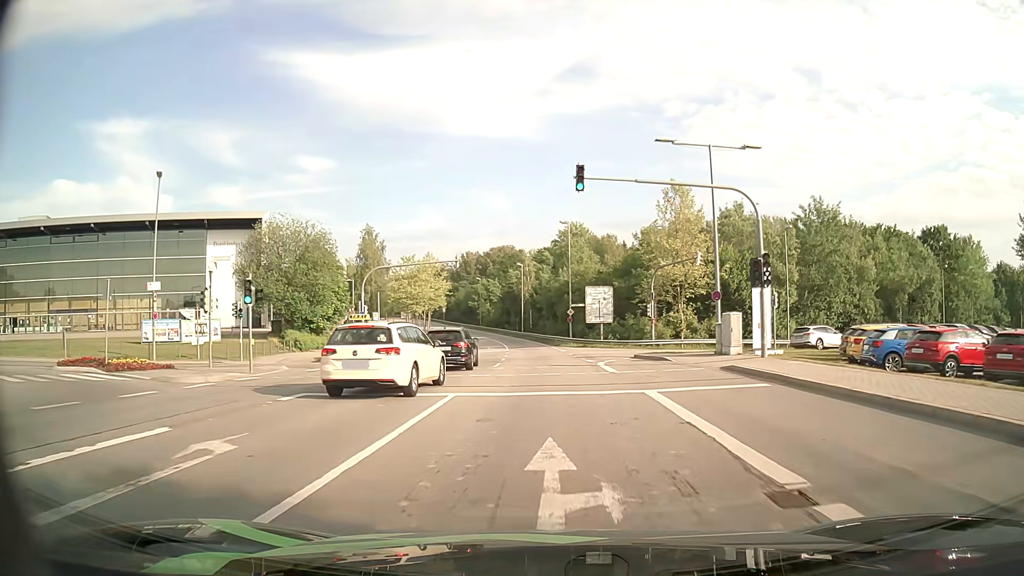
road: secondary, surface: asphalt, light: Day
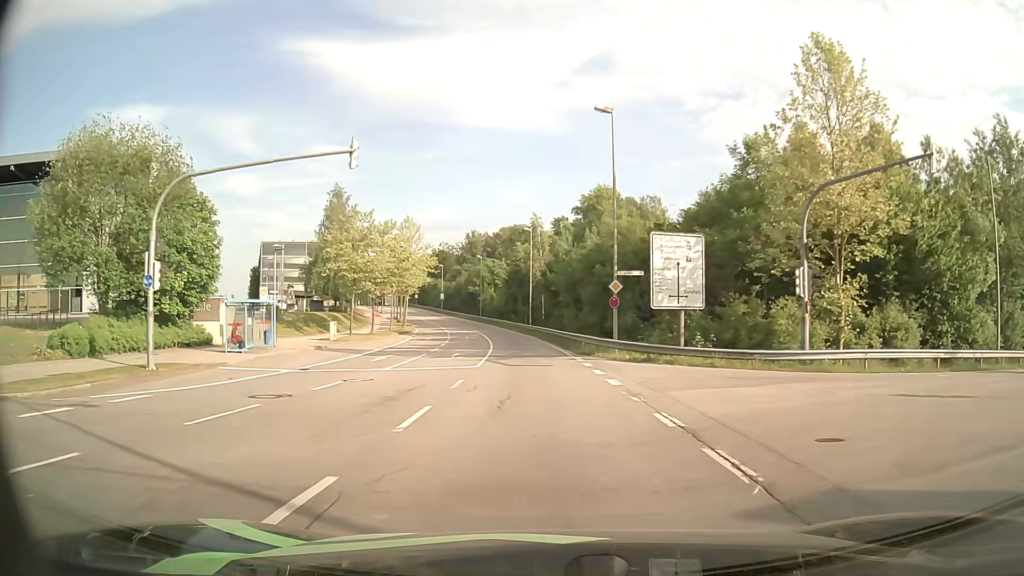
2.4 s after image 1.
(-0.1, +28.1) m; -1°
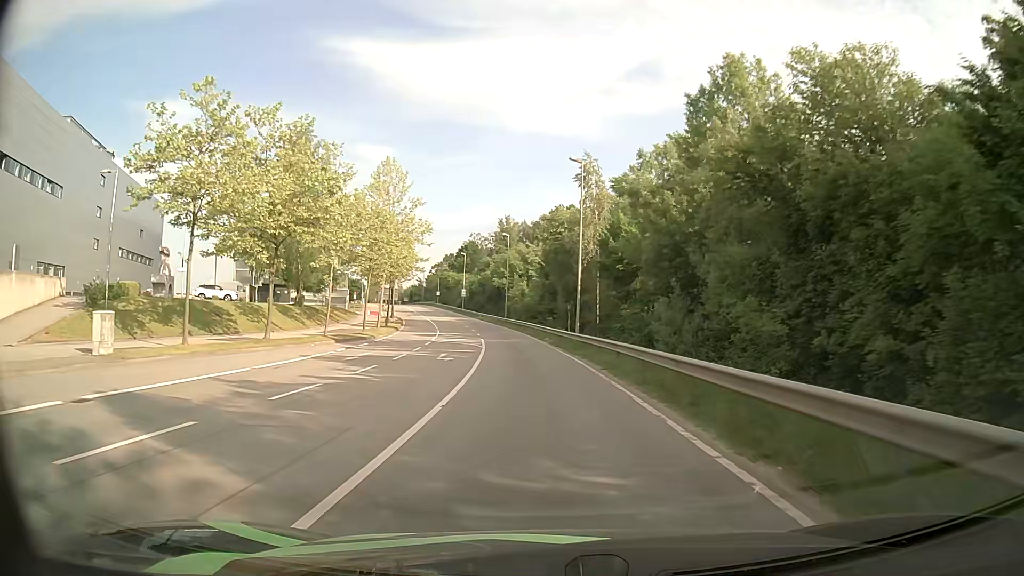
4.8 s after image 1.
(-1.1, +30.5) m; -4°
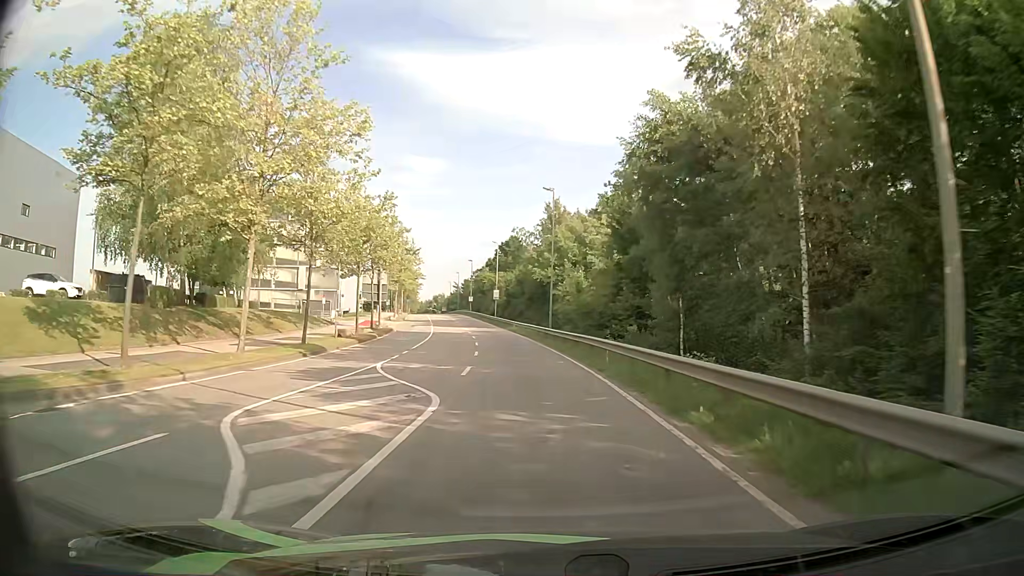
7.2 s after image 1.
(-1.1, +31.4) m; -5°
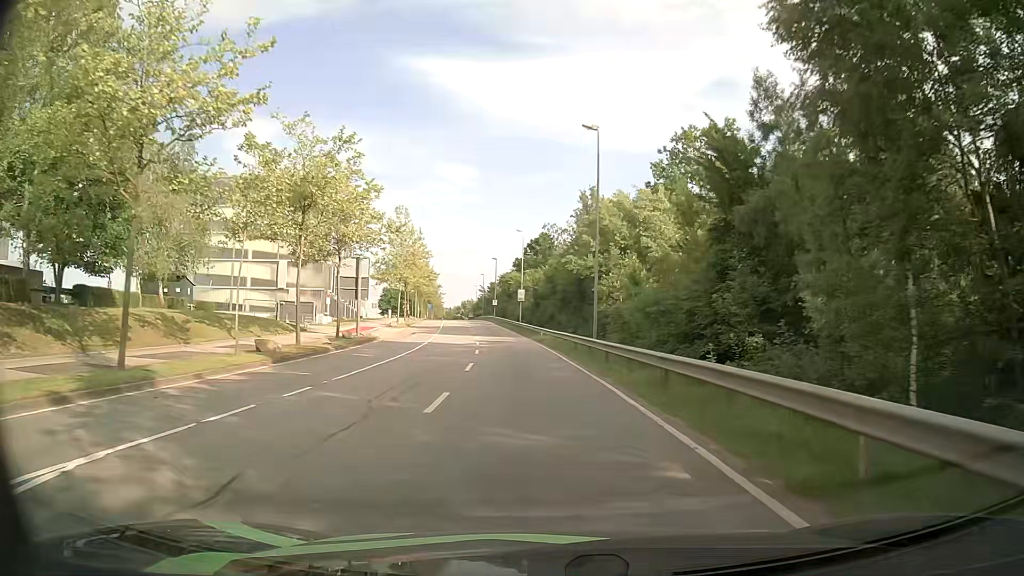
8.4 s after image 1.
(-0.3, +16.0) m; -3°
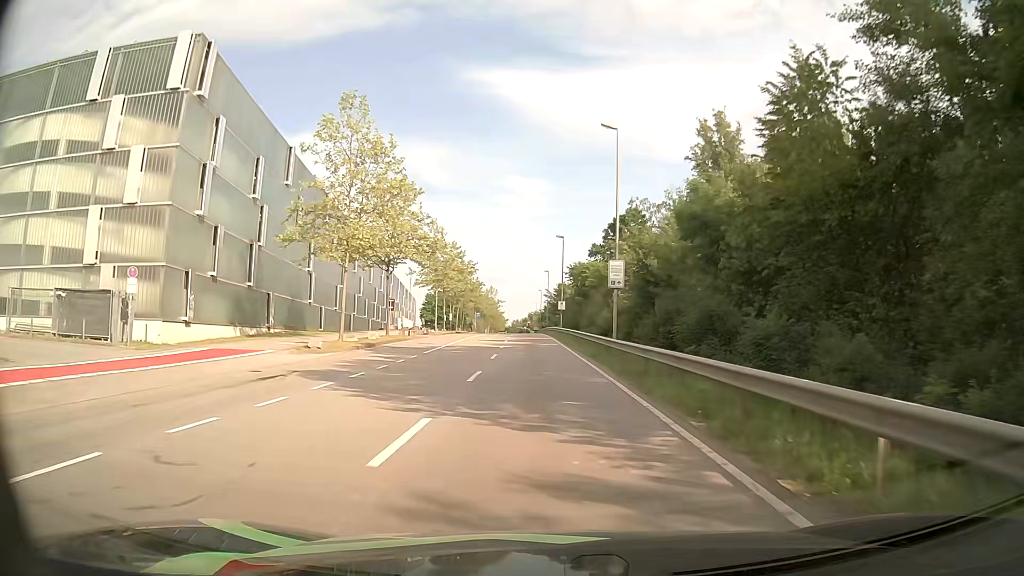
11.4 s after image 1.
(-2.0, +40.1) m; -6°
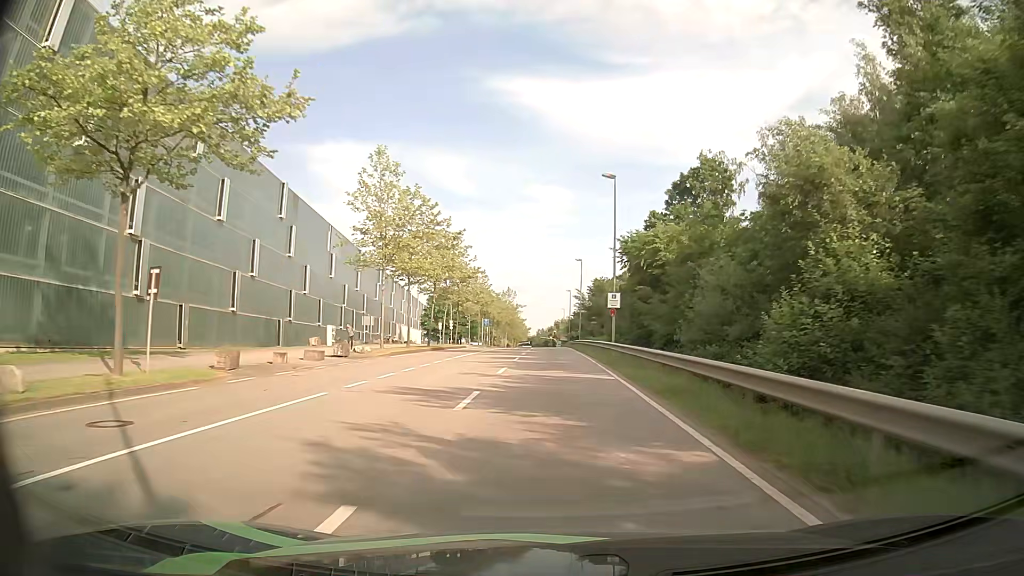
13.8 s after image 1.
(-0.7, +31.7) m; -2°
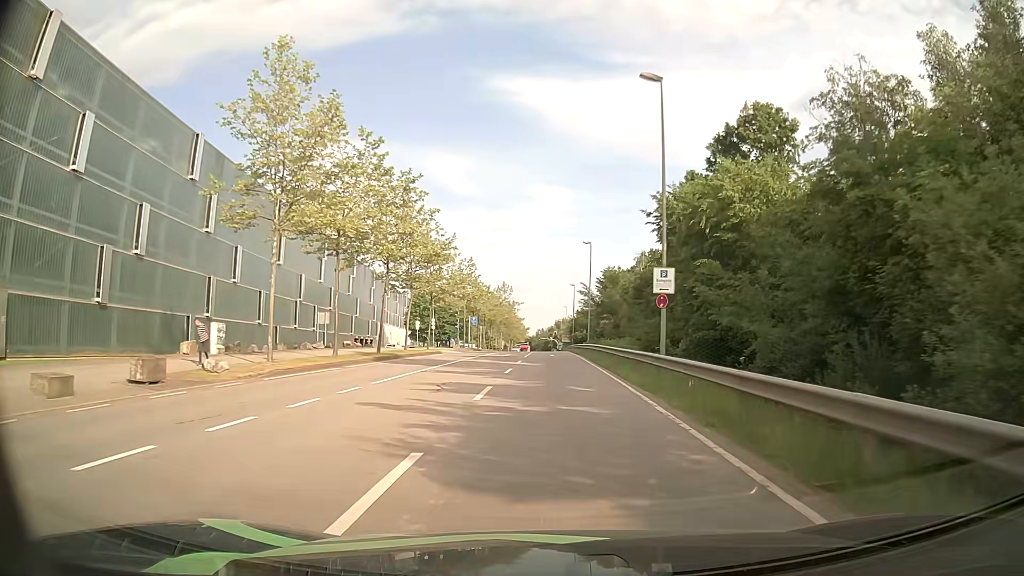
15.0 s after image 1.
(-0.1, +15.8) m; 0°
(0, +10) (0, +20) (0, +30) (0, +40) (0, +50) (0, +60) (0, +70) (0, +80) (0, +90) (0, +100) m
